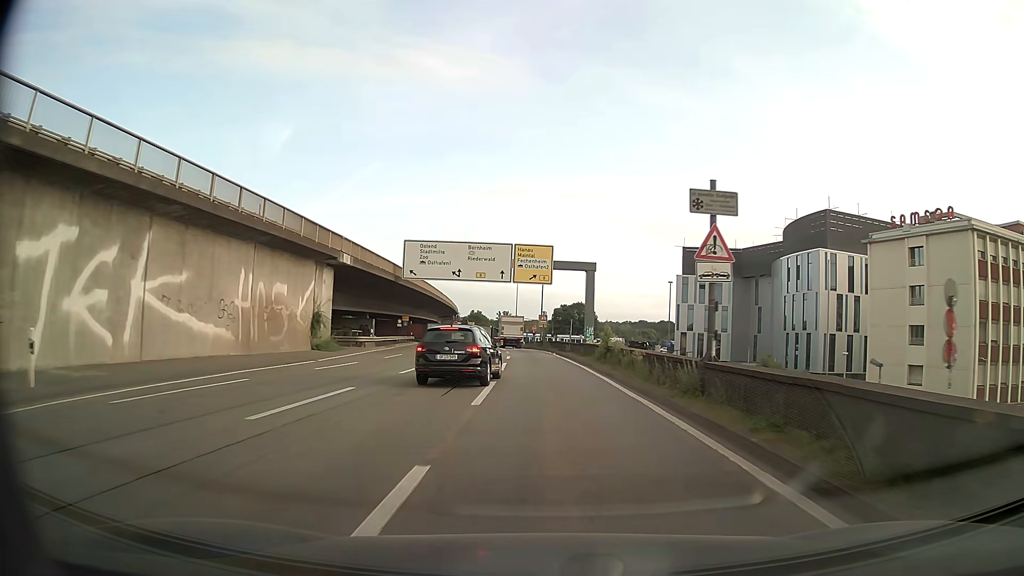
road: motorway_link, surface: asphalt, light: Day
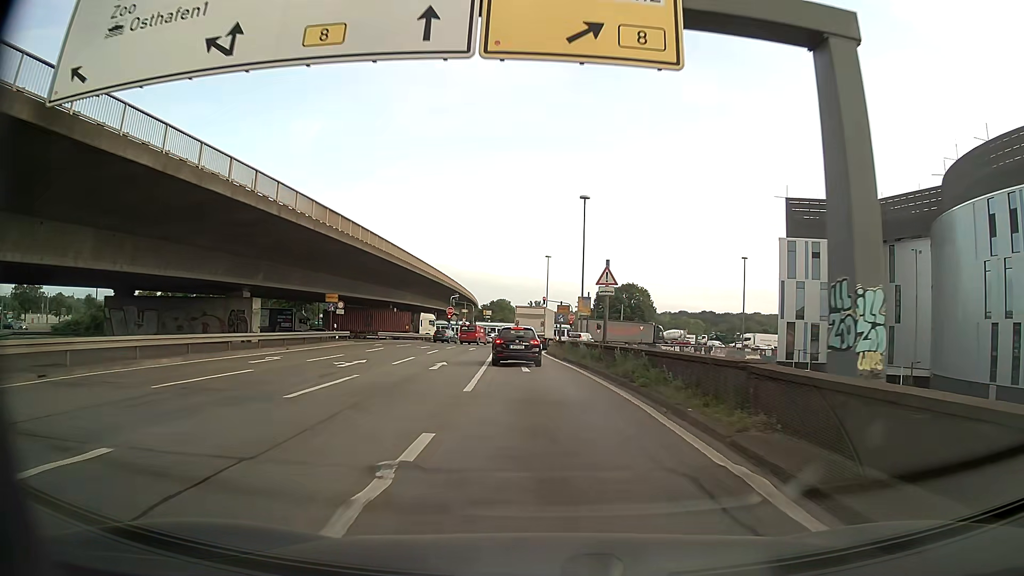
(-0.9, +45.5) m; -3°
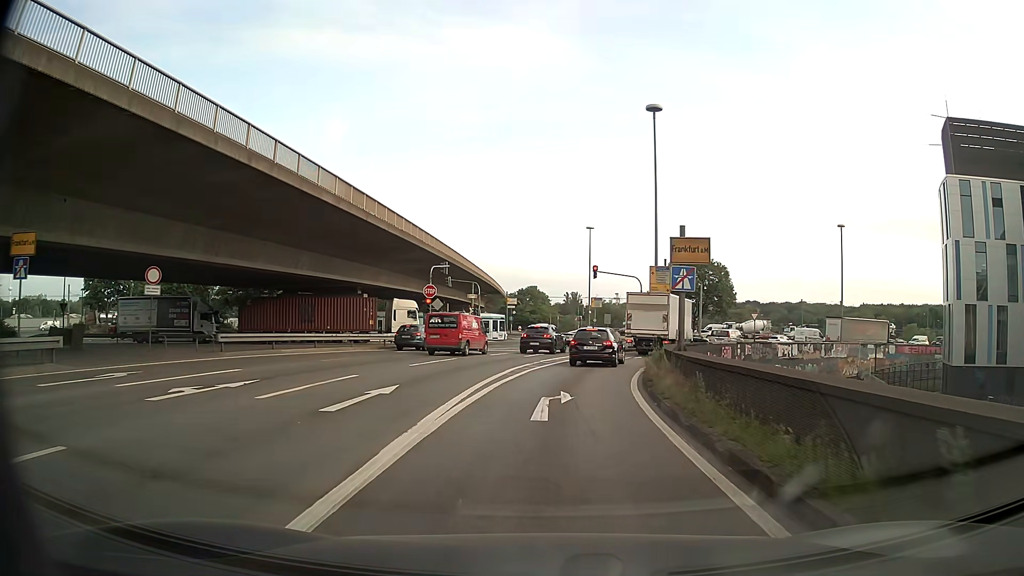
(-1.1, +36.3) m; -3°
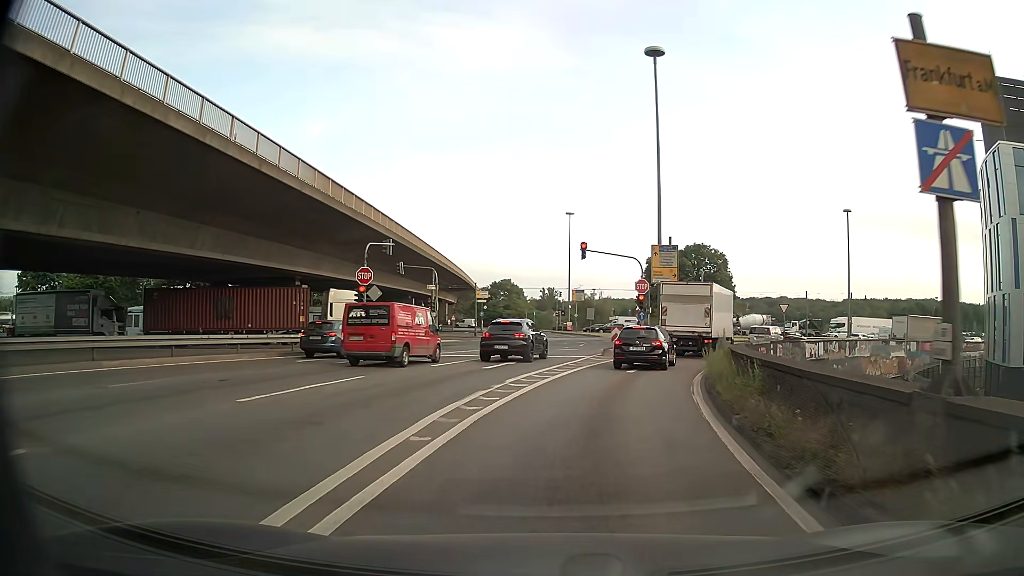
(+0.1, +12.0) m; +2°
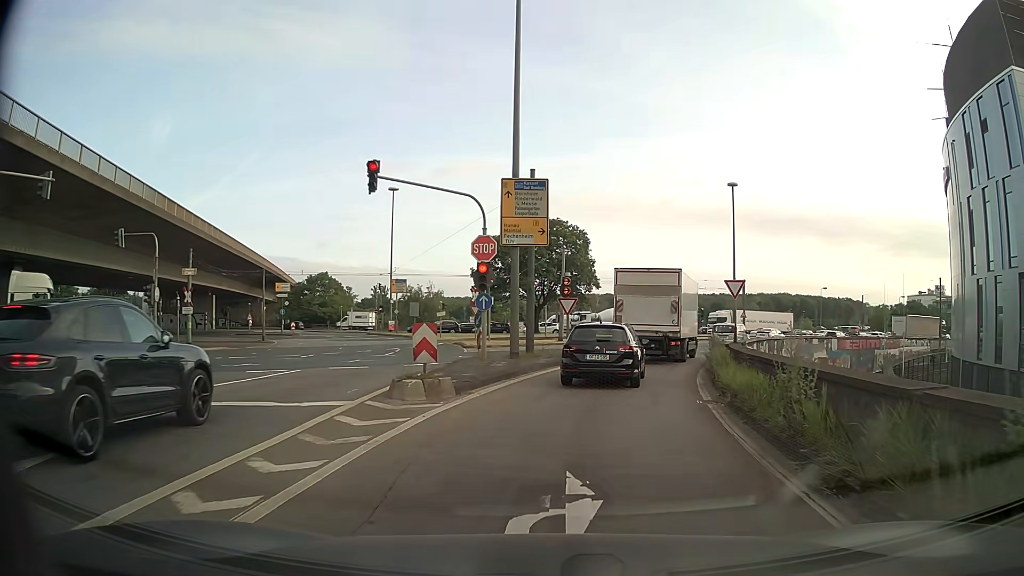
(+2.2, +19.1) m; +14°
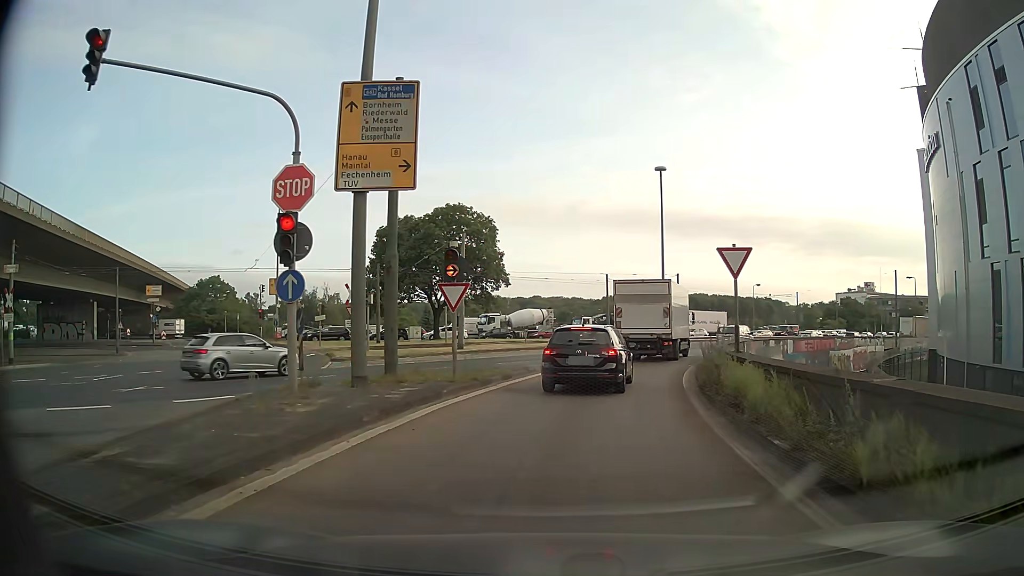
(+0.7, +10.6) m; +7°
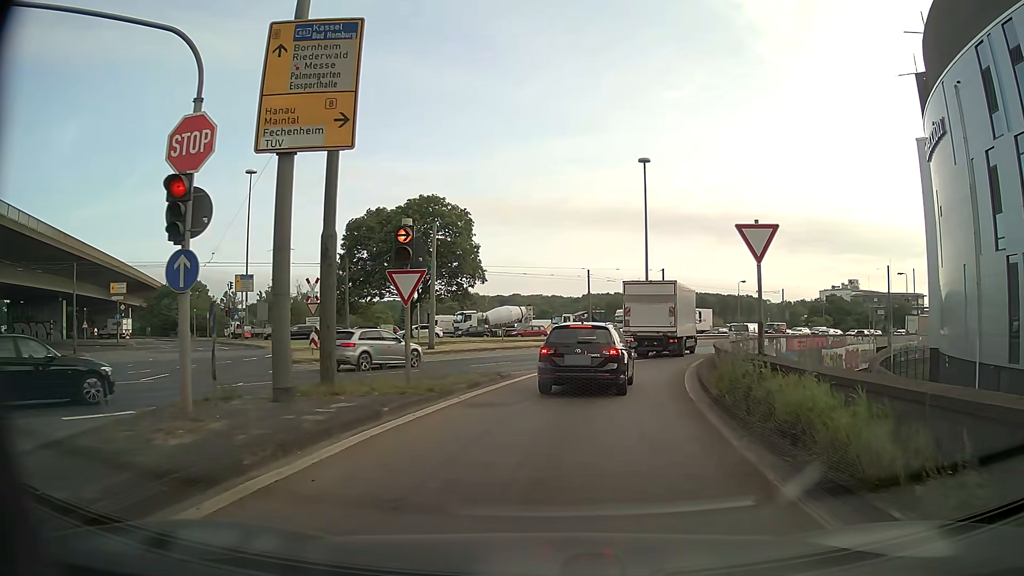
(+0.1, +3.2) m; +2°
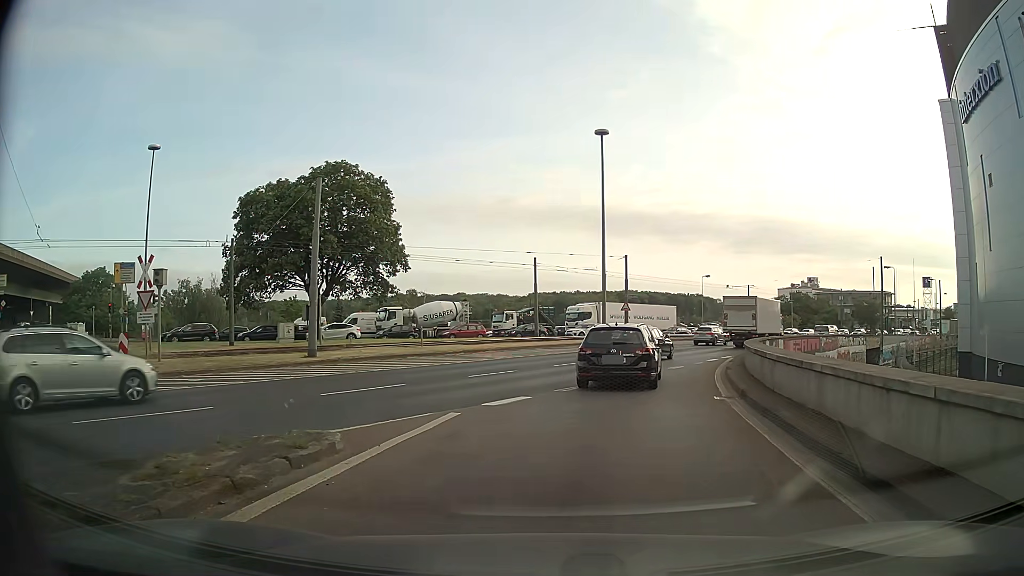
(+0.6, +11.4) m; +4°
(0, +10) (+2, +20) (+5, +29) (+9, +39) (+14, +48) (+19, +56) (+25, +64) (+32, +71) (+39, +78) (+46, +85) m
